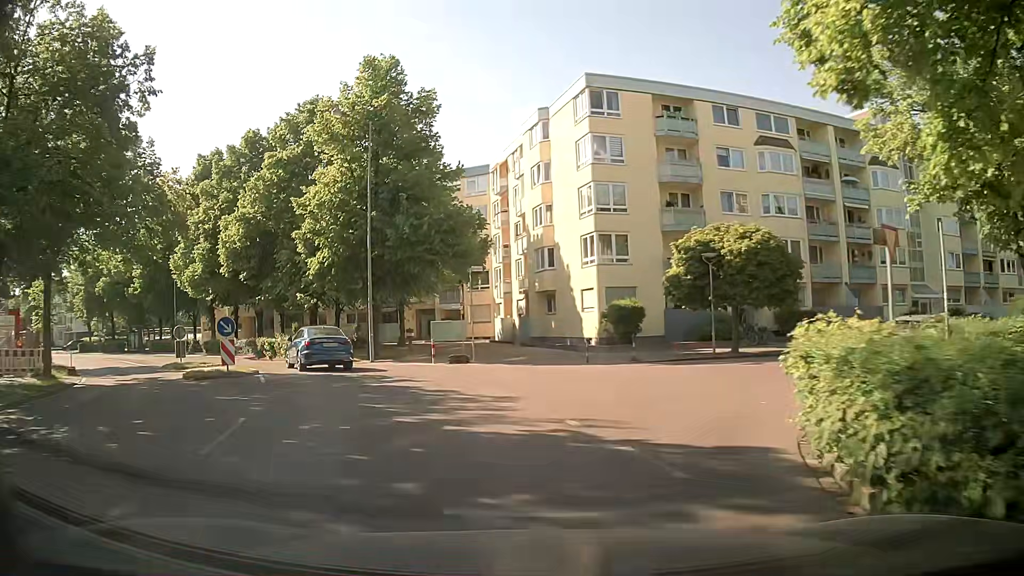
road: residential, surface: asphalt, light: Day
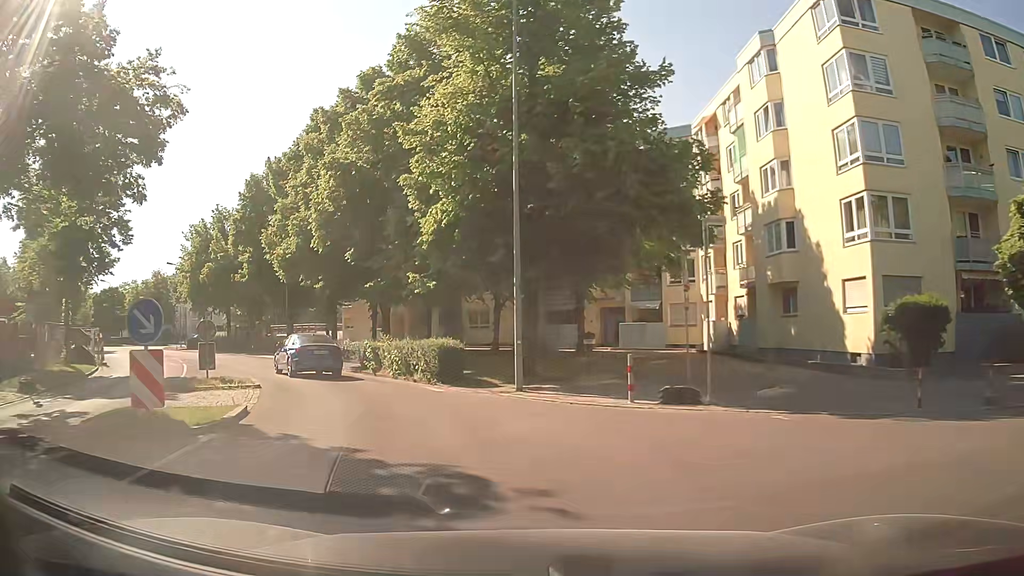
(-1.4, +12.3) m; -15°
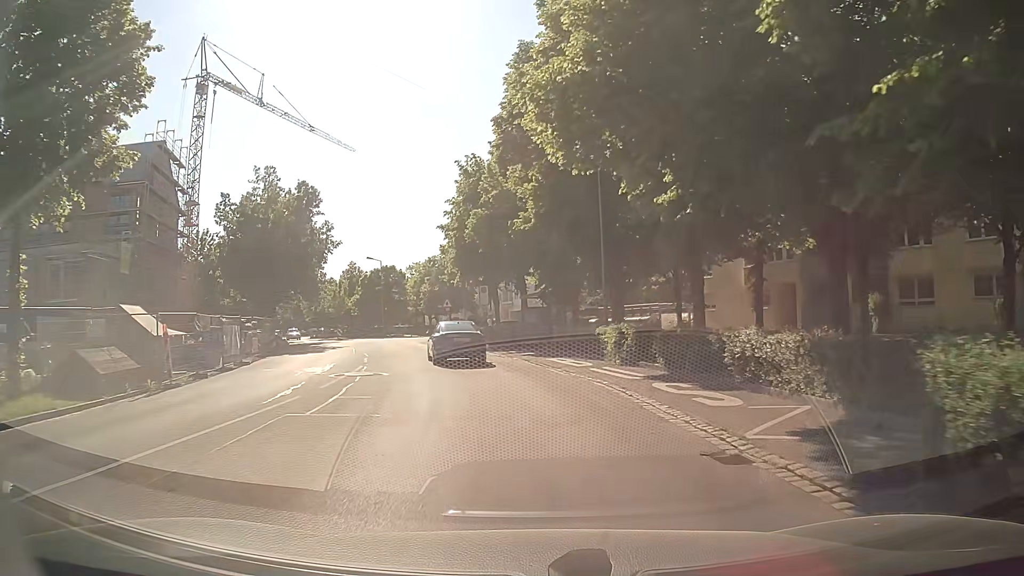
(-6.1, +20.9) m; -28°
(0, +10) (-2, +20) (-4, +30) (-7, +39) (-10, +49) (-13, +58) (-17, +68) (-21, +77) (-26, +85) (-31, +94) m
